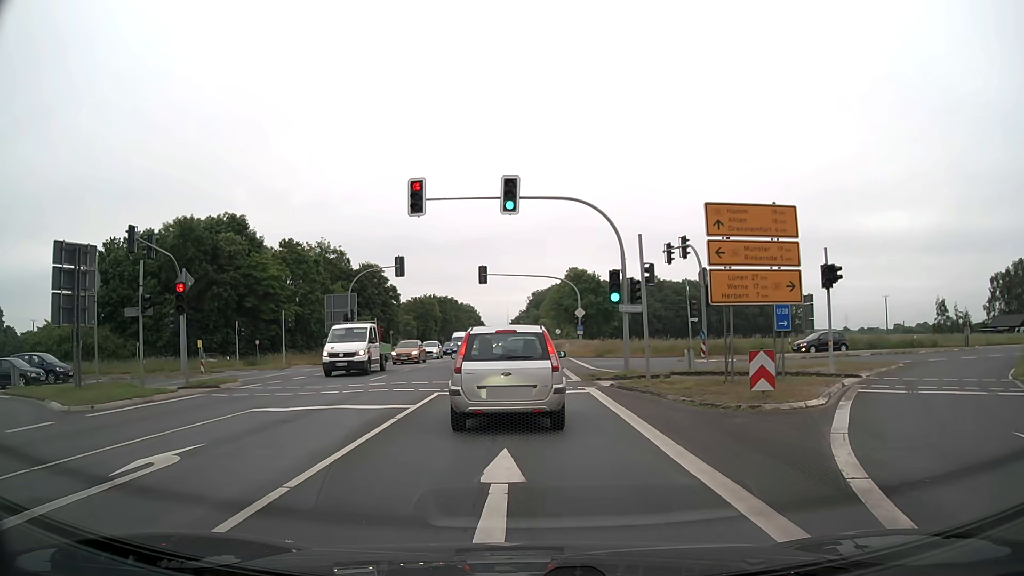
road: primary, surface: asphalt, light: Day
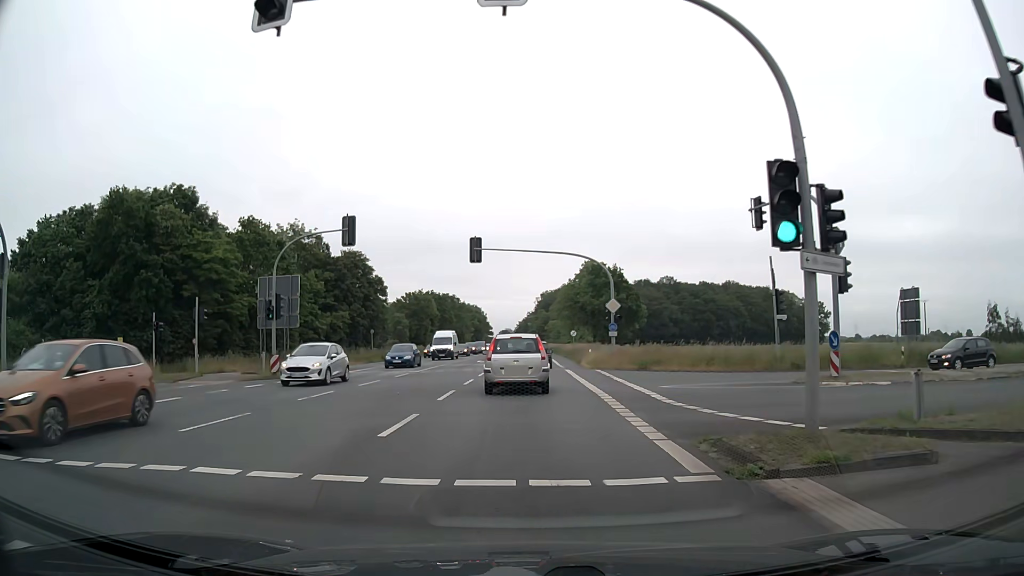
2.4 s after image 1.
(-0.1, +15.2) m; -1°
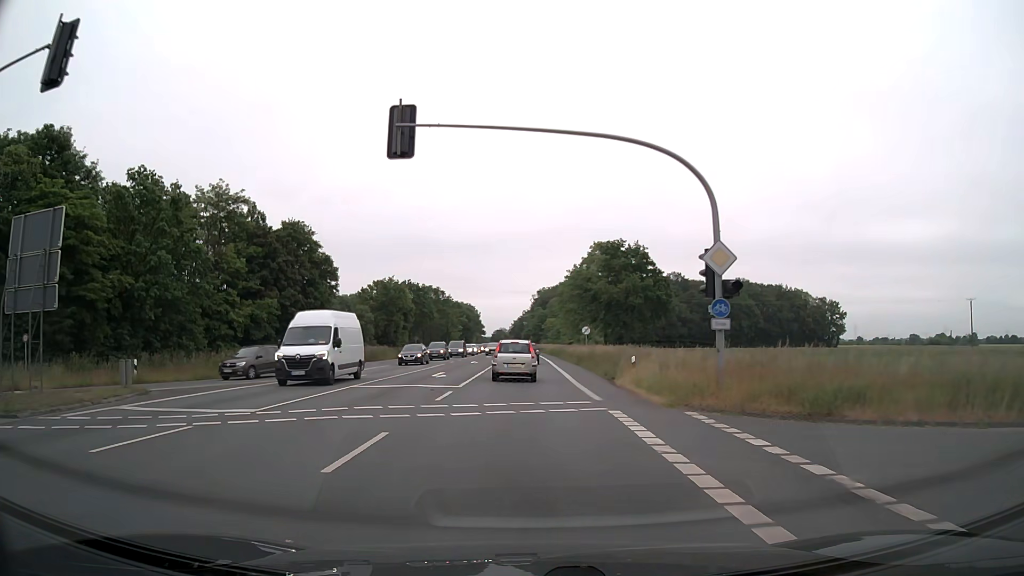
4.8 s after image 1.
(+0.2, +21.1) m; +1°
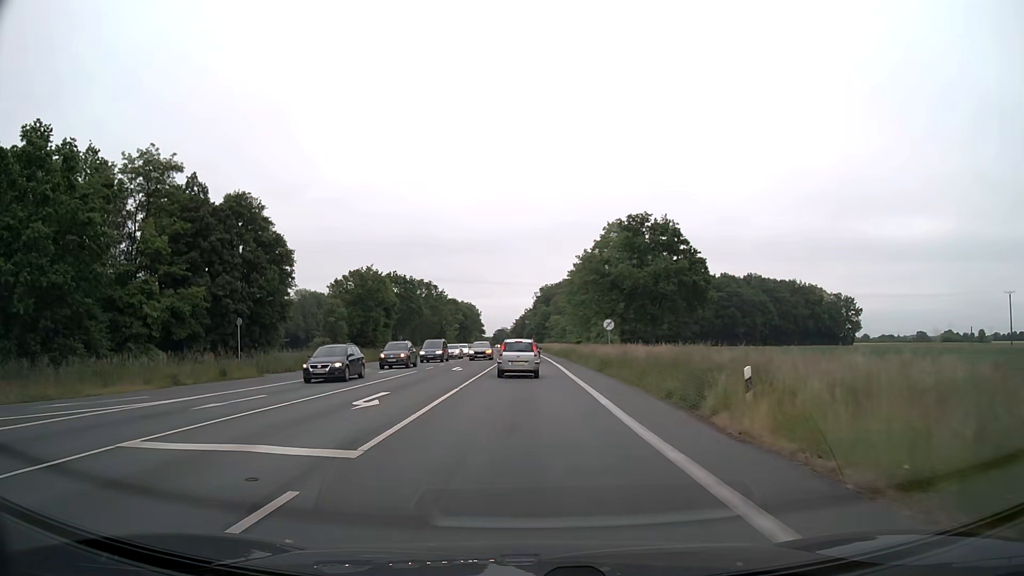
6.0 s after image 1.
(0.0, +13.5) m; 0°
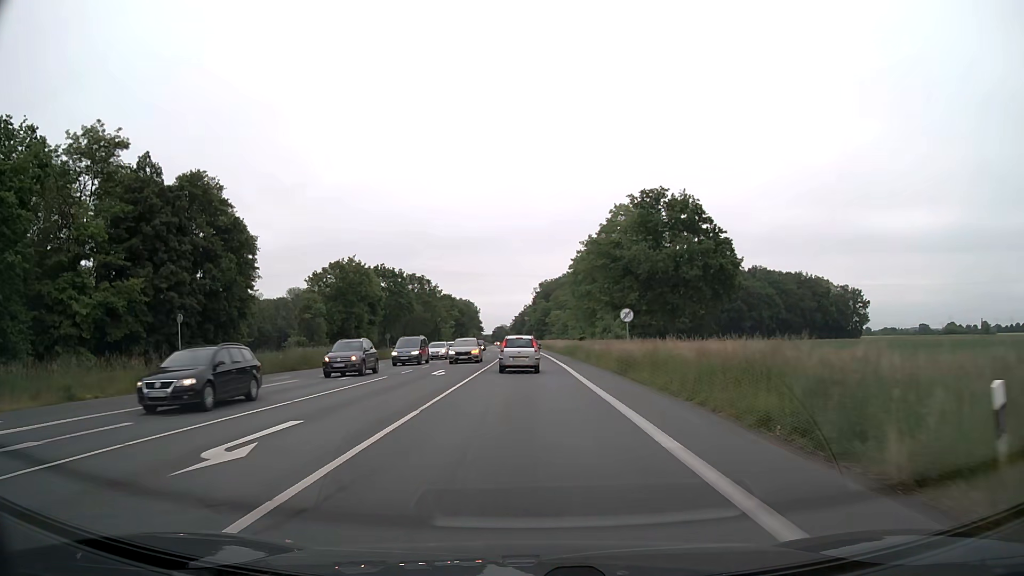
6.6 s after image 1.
(0.0, +7.5) m; 0°
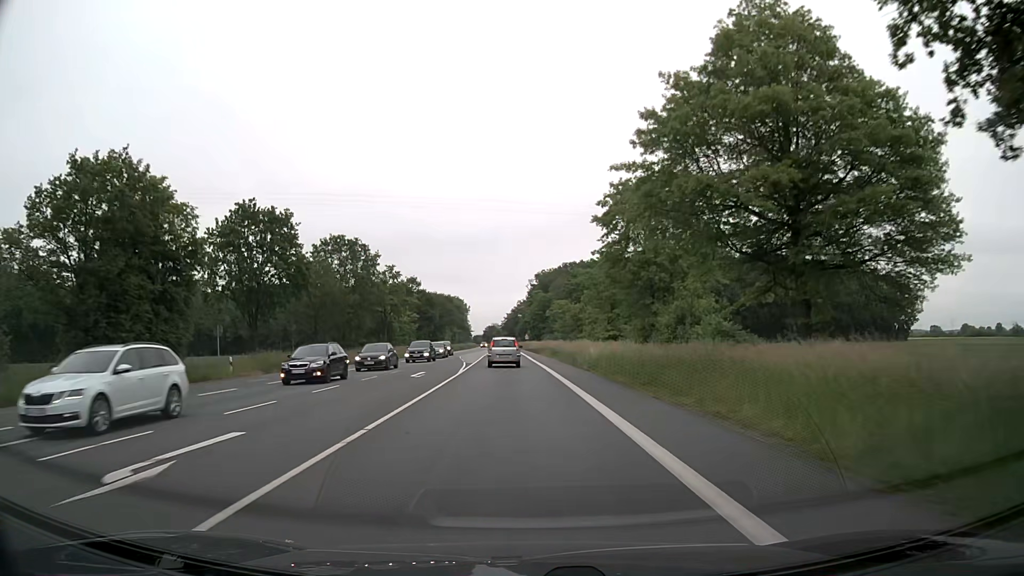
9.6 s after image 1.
(+0.1, +42.1) m; 0°
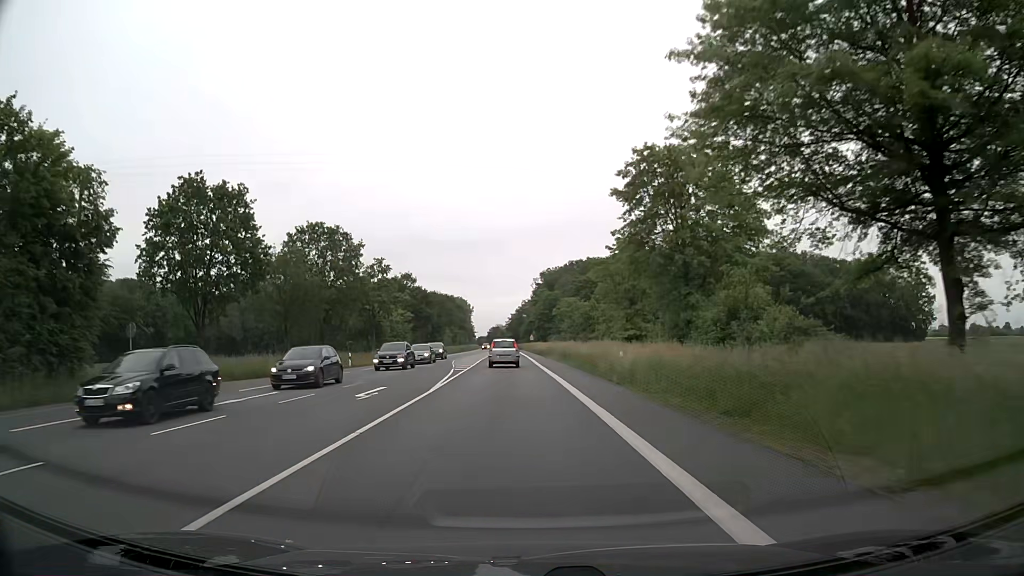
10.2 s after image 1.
(0.0, +9.1) m; 0°
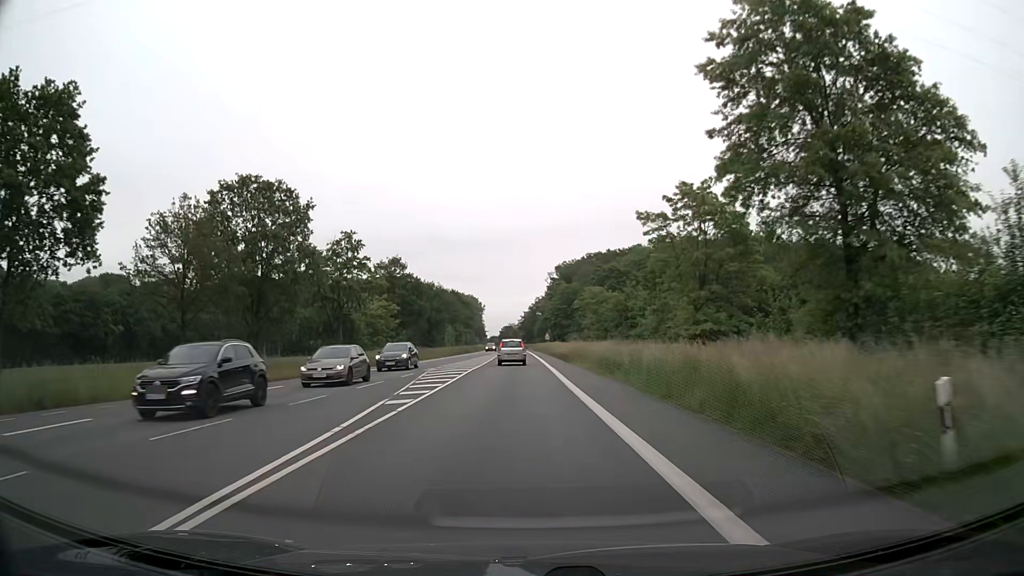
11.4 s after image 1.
(-0.1, +19.0) m; -1°
(0, +10) (0, +20) (0, +30) (0, +40) (-1, +50) (-1, +60) (-1, +70) (-1, +80) (-1, +90) (-1, +100) m
